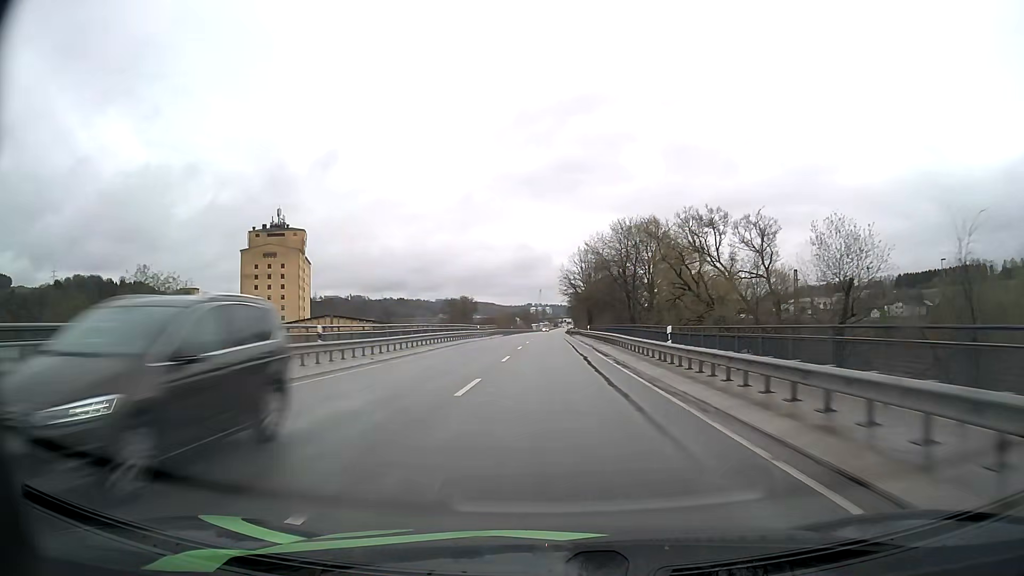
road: primary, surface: asphalt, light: Day
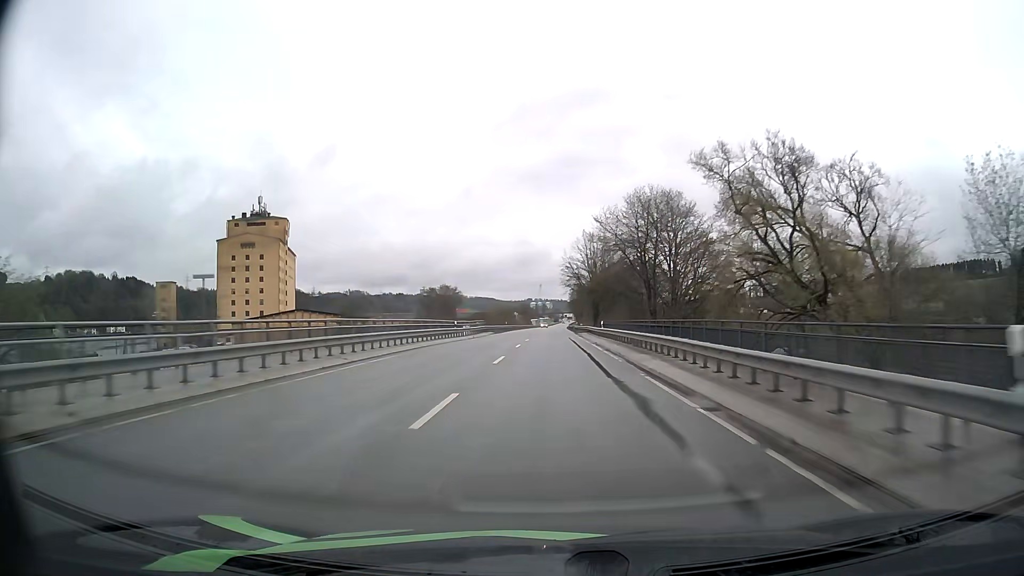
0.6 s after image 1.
(0.0, +16.4) m; 0°
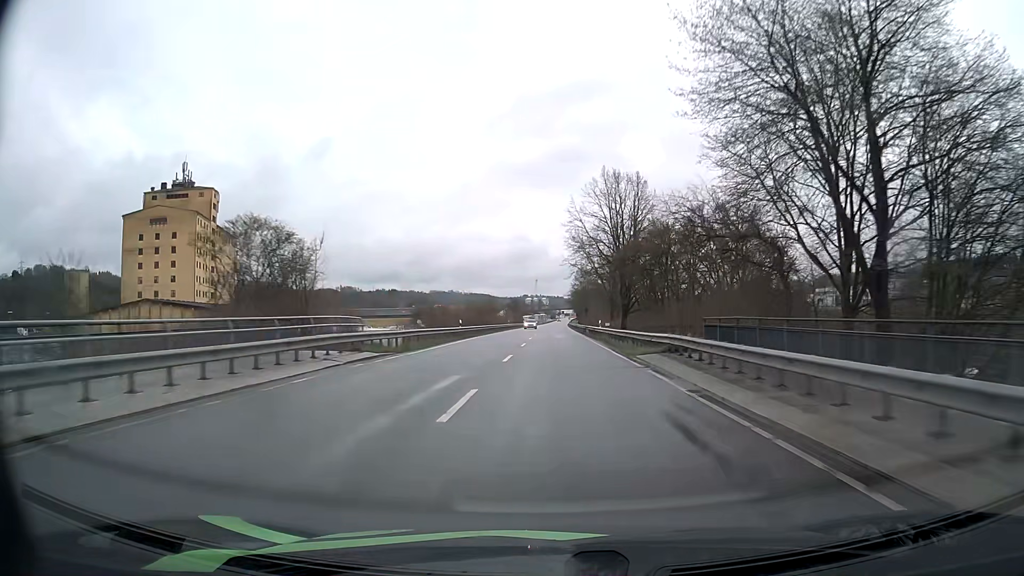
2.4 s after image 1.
(0.0, +47.7) m; 0°
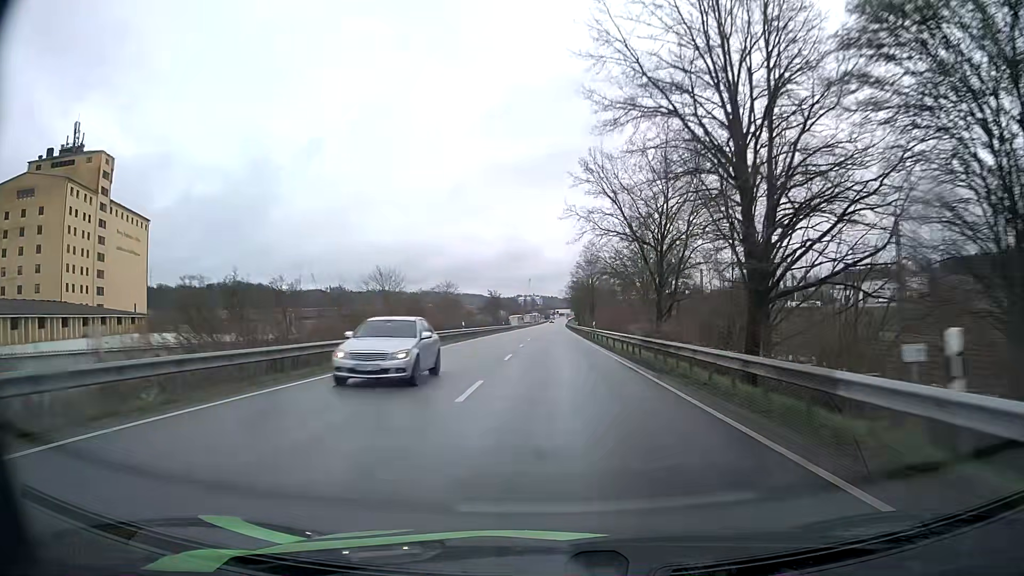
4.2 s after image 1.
(+0.3, +45.7) m; +1°
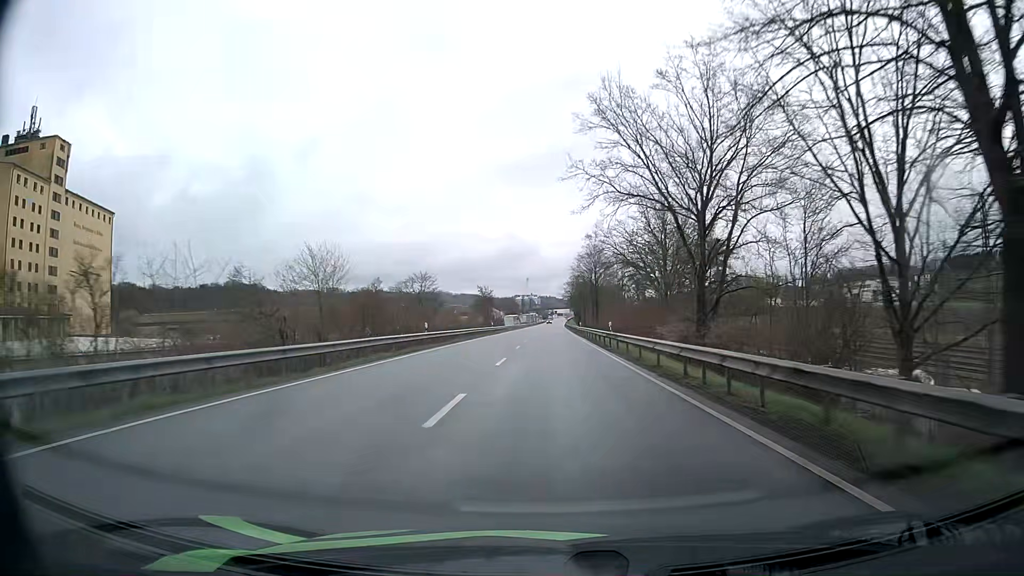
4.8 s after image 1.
(0.0, +14.8) m; 0°
(0, +10) (0, +20) (0, +30) (0, +40) (0, +50) (0, +60) (0, +70) (0, +80) (0, +90) (+1, +100) m
